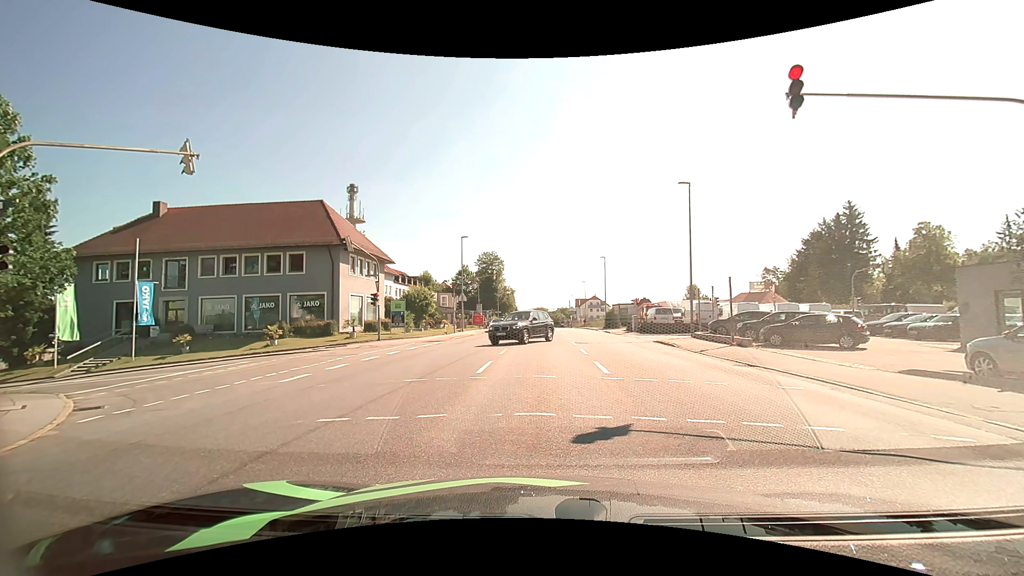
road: tertiary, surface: asphalt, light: Day
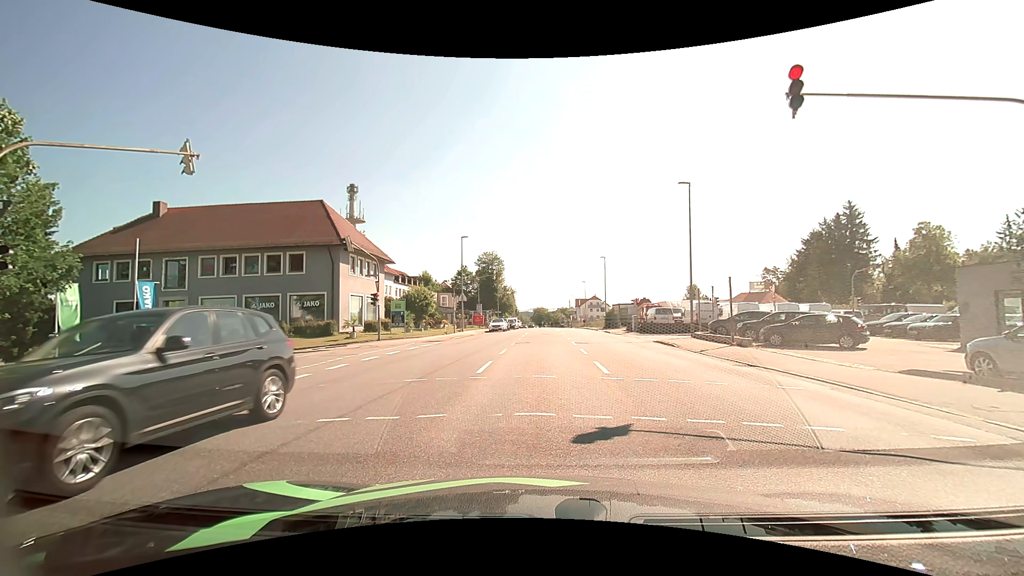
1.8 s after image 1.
(0.0, 0.0) m; 0°
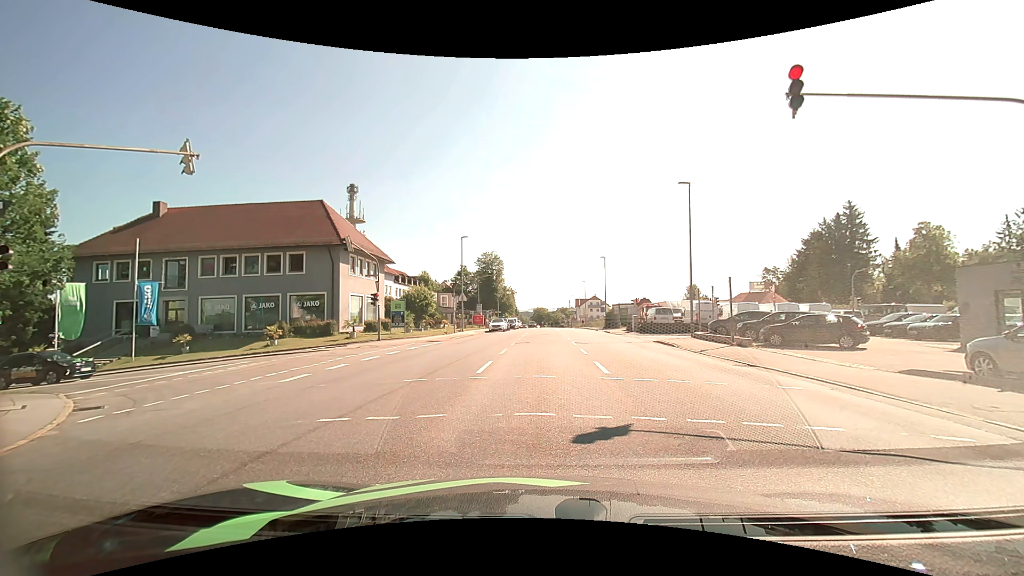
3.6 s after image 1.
(0.0, 0.0) m; 0°
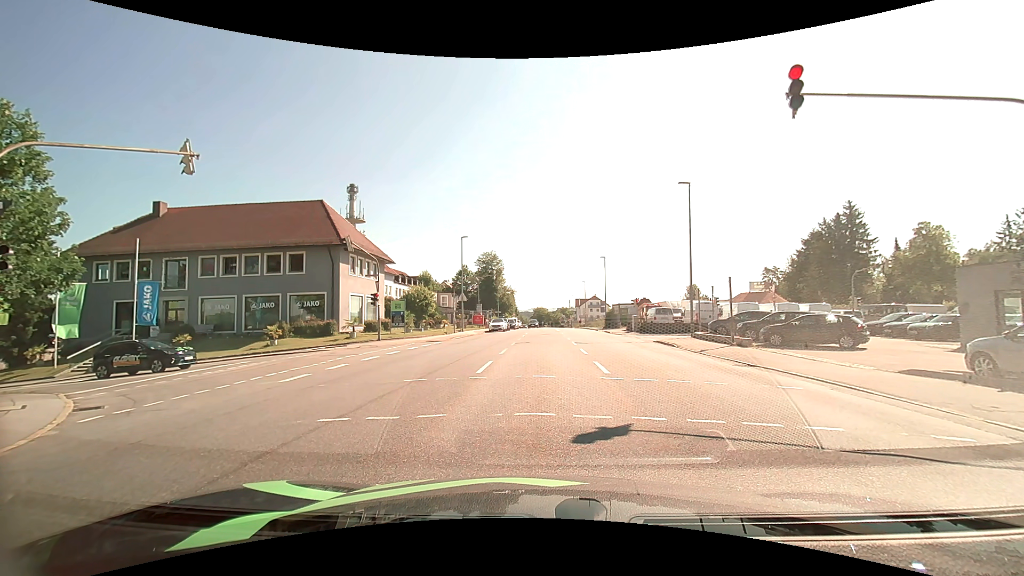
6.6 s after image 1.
(0.0, 0.0) m; 0°
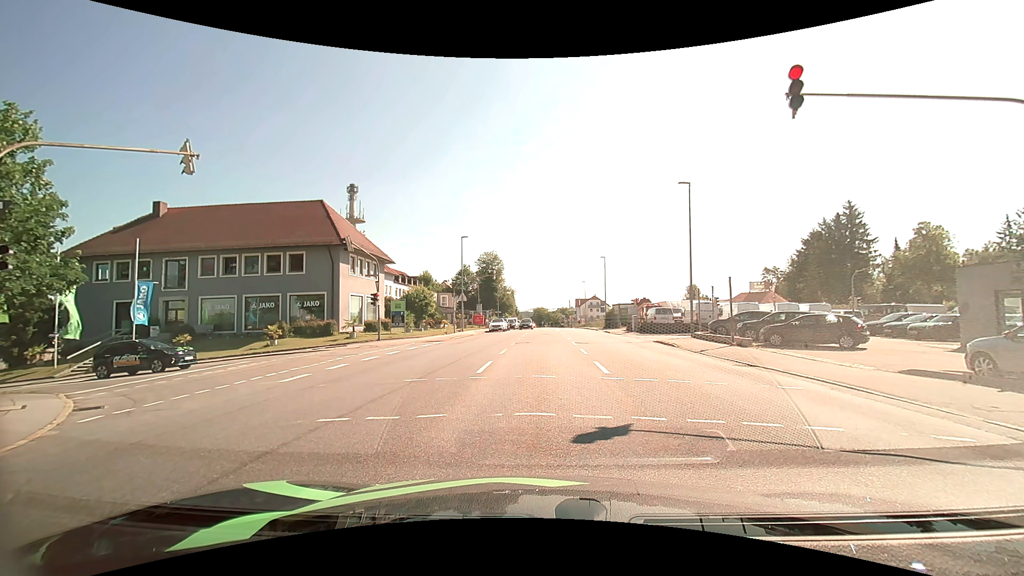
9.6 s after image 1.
(0.0, 0.0) m; 0°
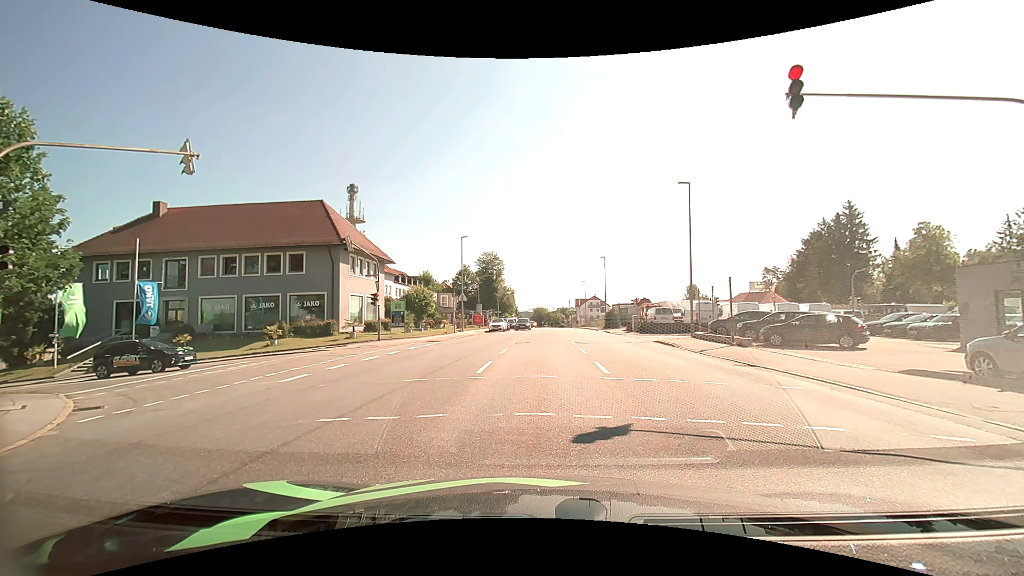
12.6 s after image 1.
(0.0, 0.0) m; 0°
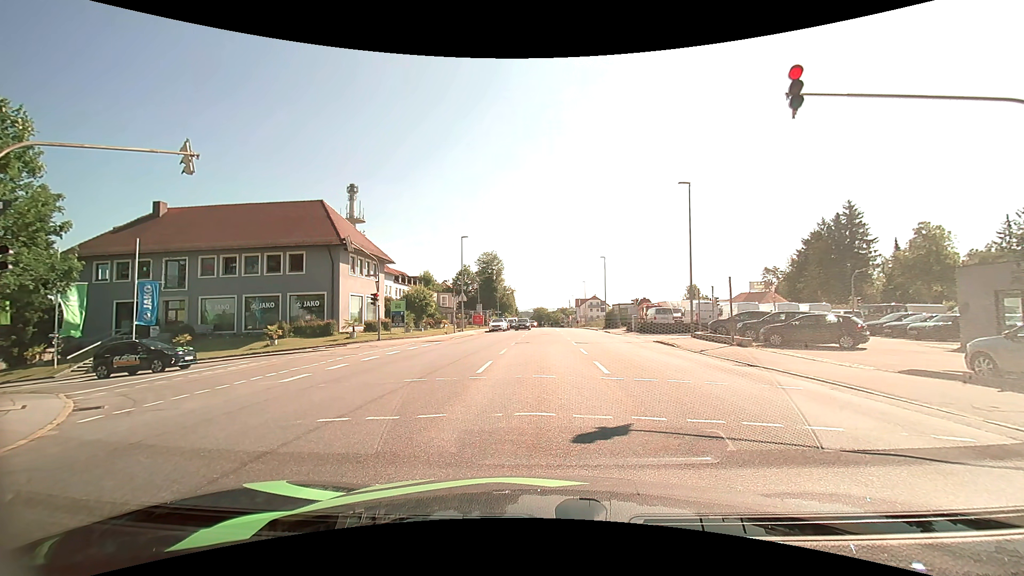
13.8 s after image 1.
(0.0, 0.0) m; 0°
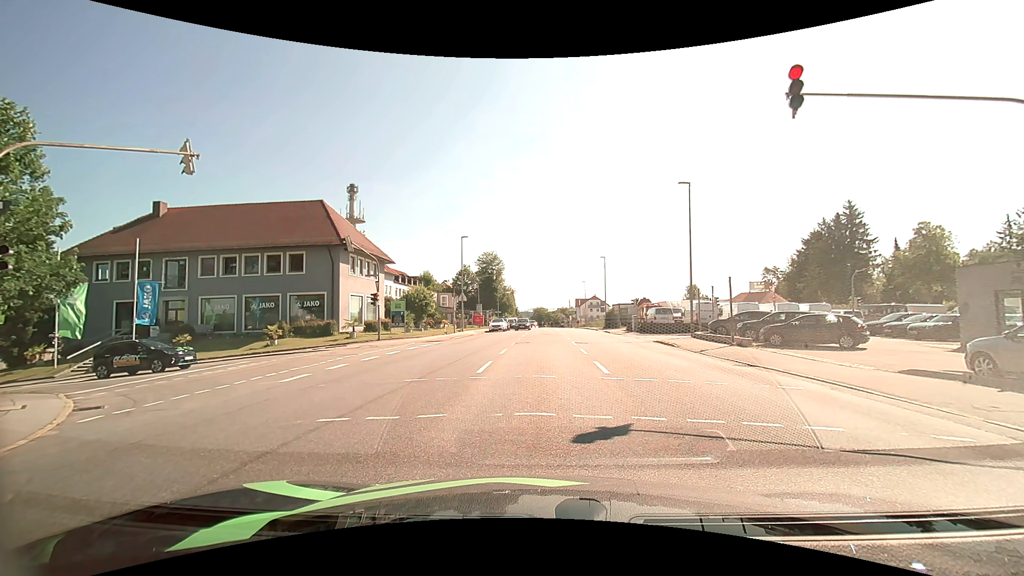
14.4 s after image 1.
(0.0, 0.0) m; 0°
